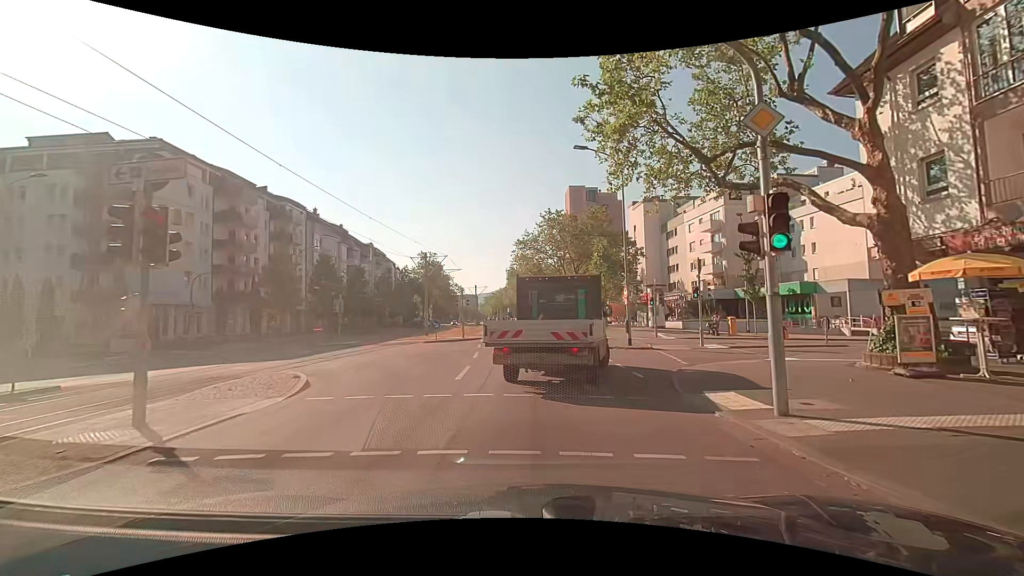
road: tertiary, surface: asphalt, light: Day
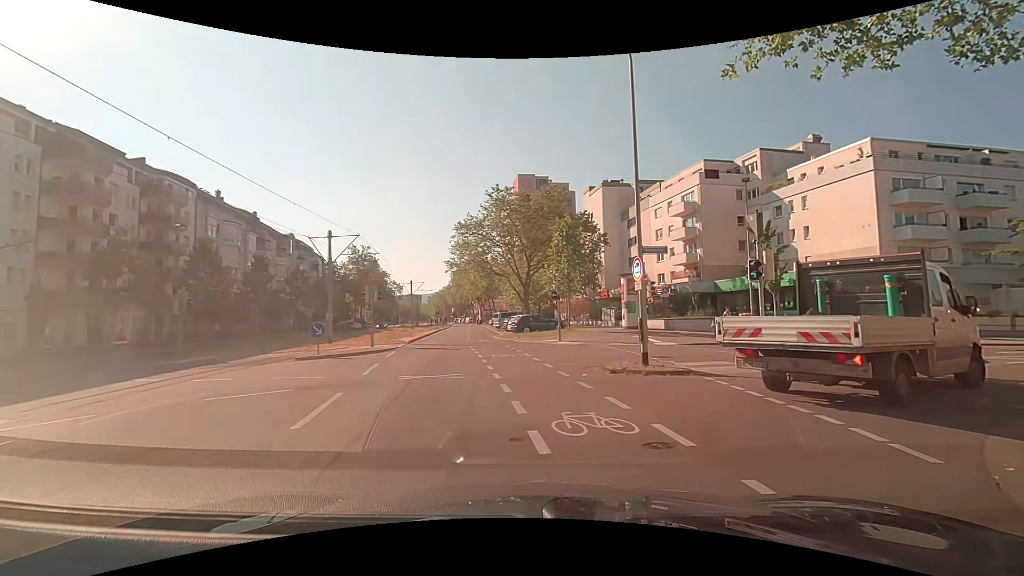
(+0.2, +10.8) m; +7°
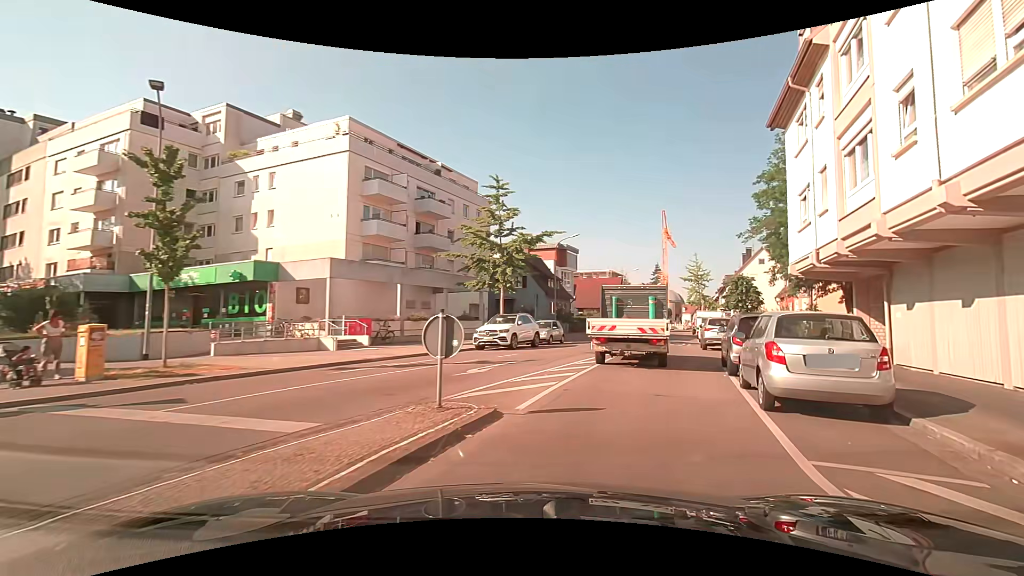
(+6.1, +11.4) m; +55°
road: residential
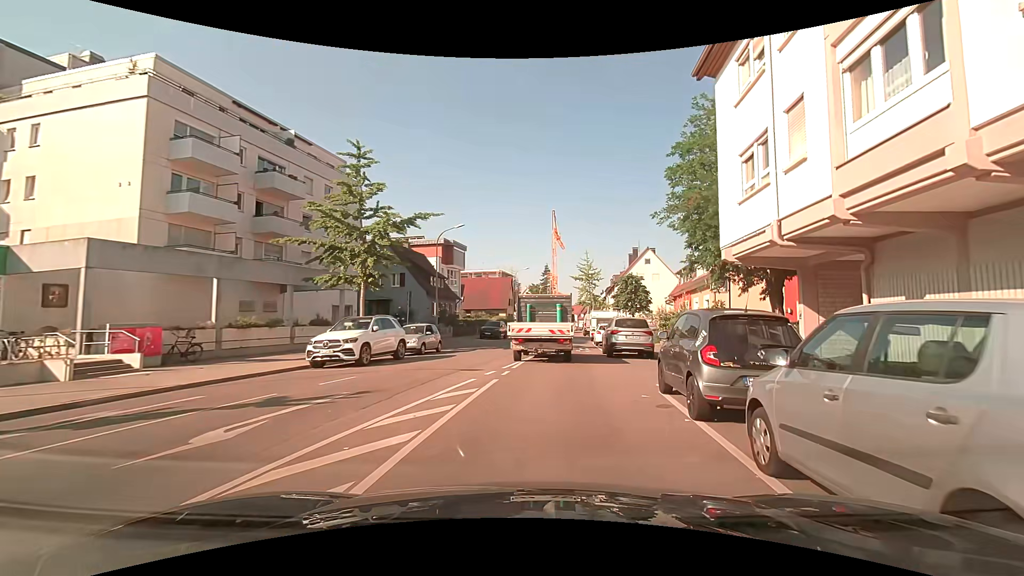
(+0.7, +6.1) m; +12°
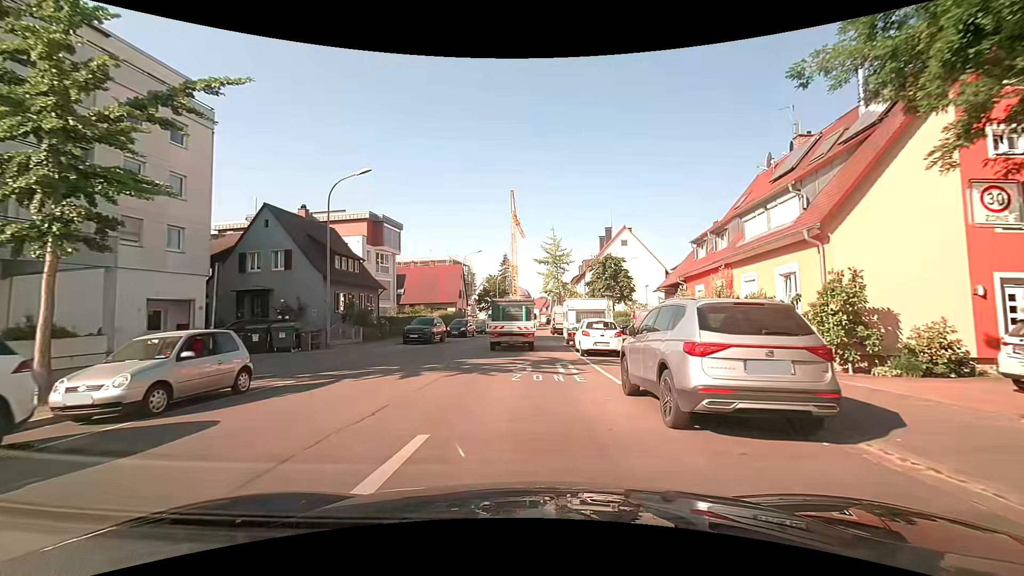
(+0.6, +14.2) m; +4°
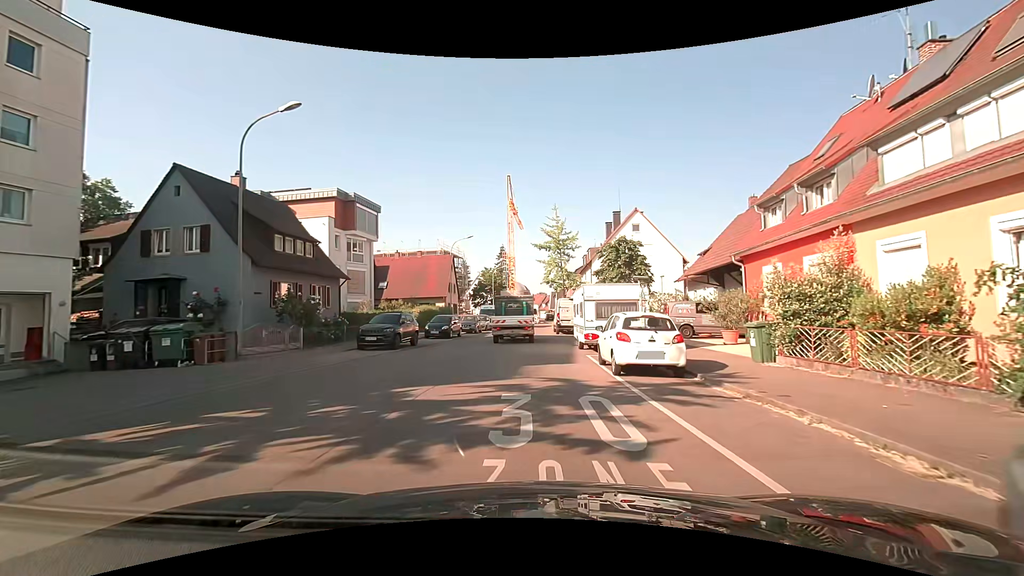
(0.0, +7.9) m; 0°
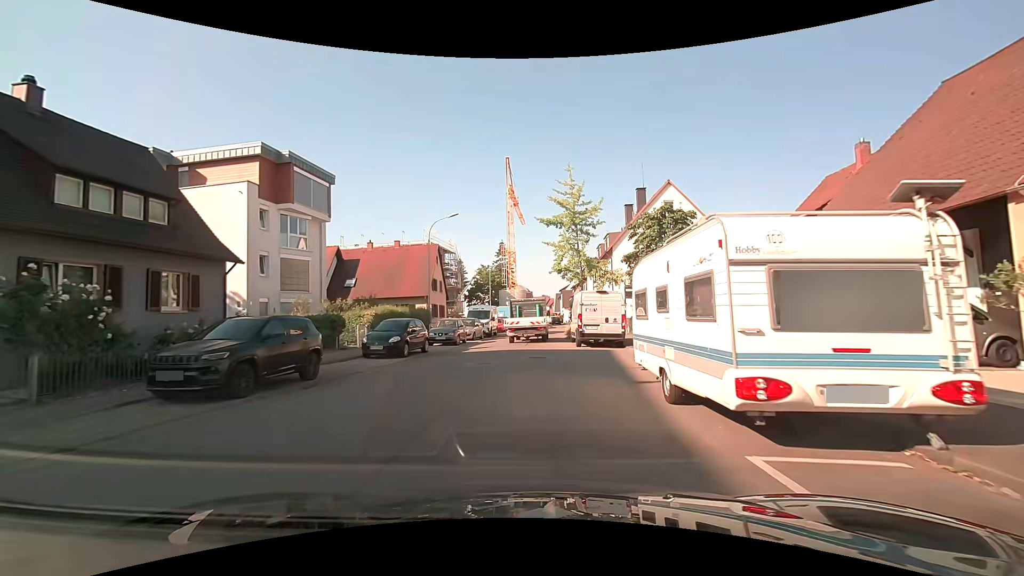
(0.0, +12.5) m; -1°
